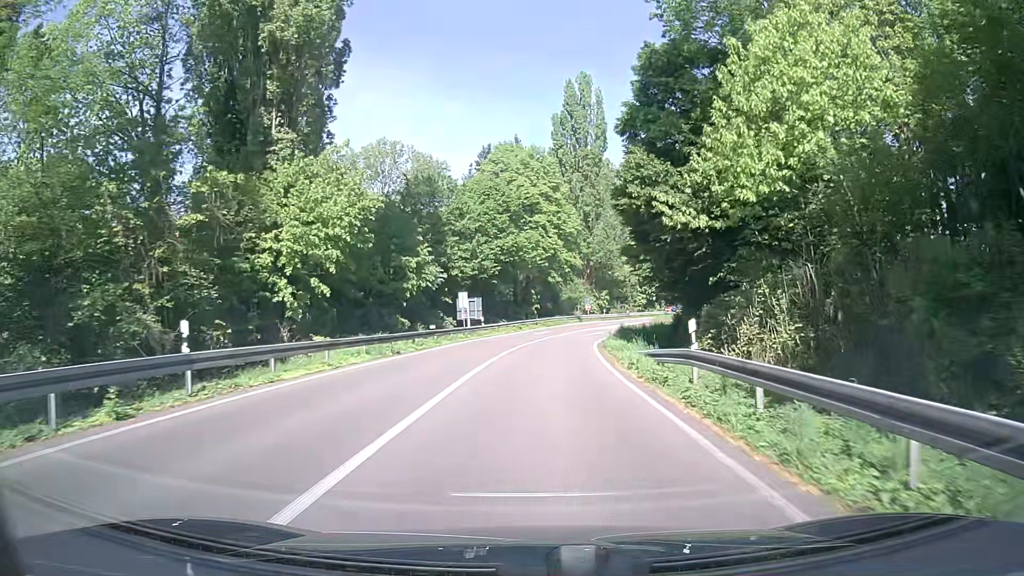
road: trunk_link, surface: asphalt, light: Day
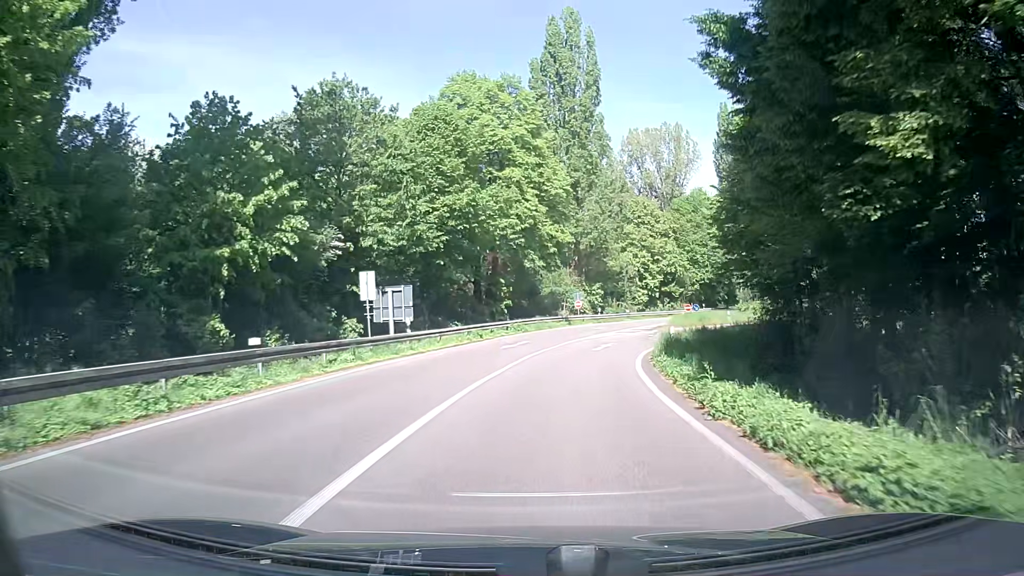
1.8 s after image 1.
(+0.2, +20.8) m; +1°
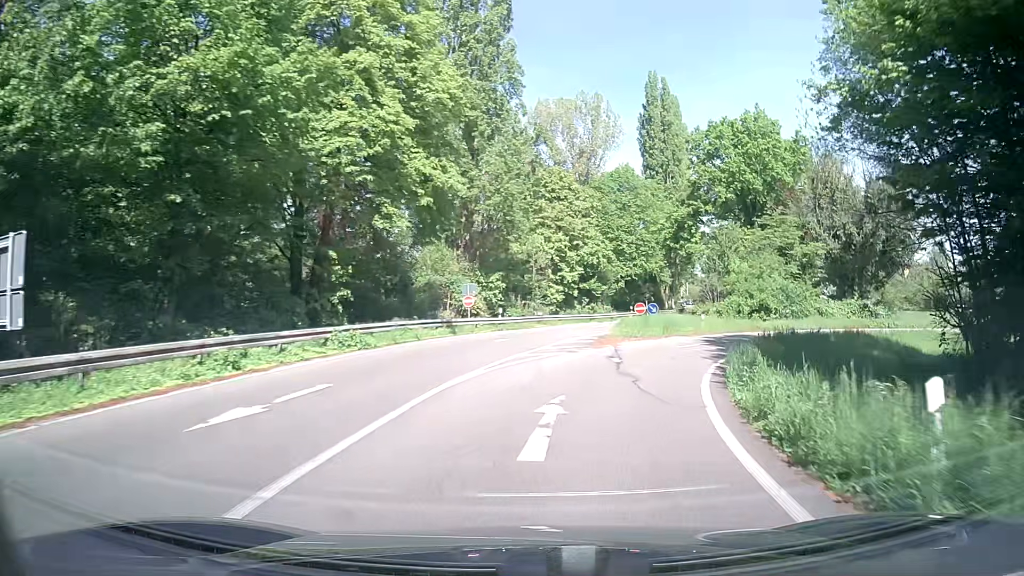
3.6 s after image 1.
(+1.5, +20.2) m; +11°
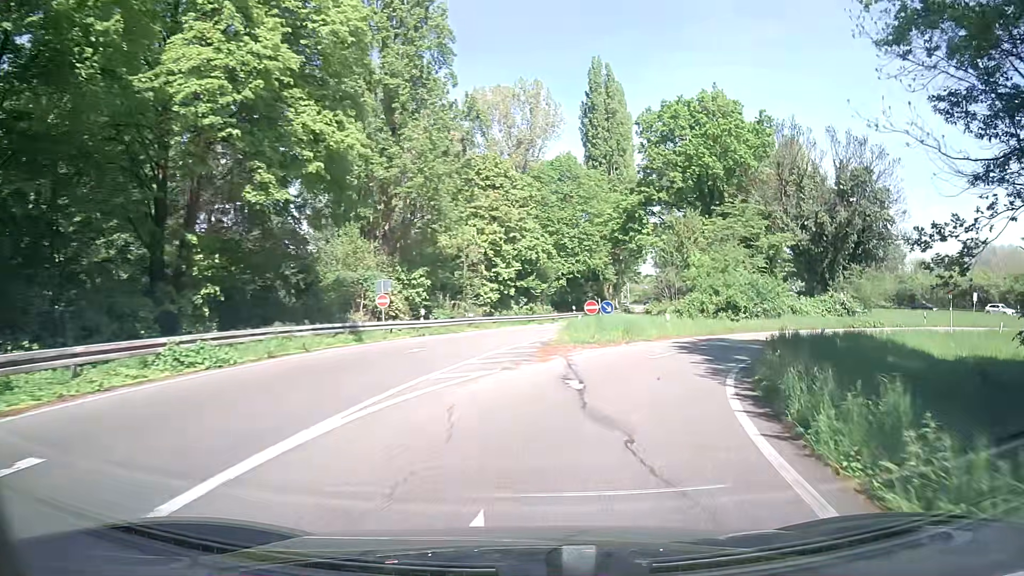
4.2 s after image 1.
(+0.1, +6.6) m; +3°
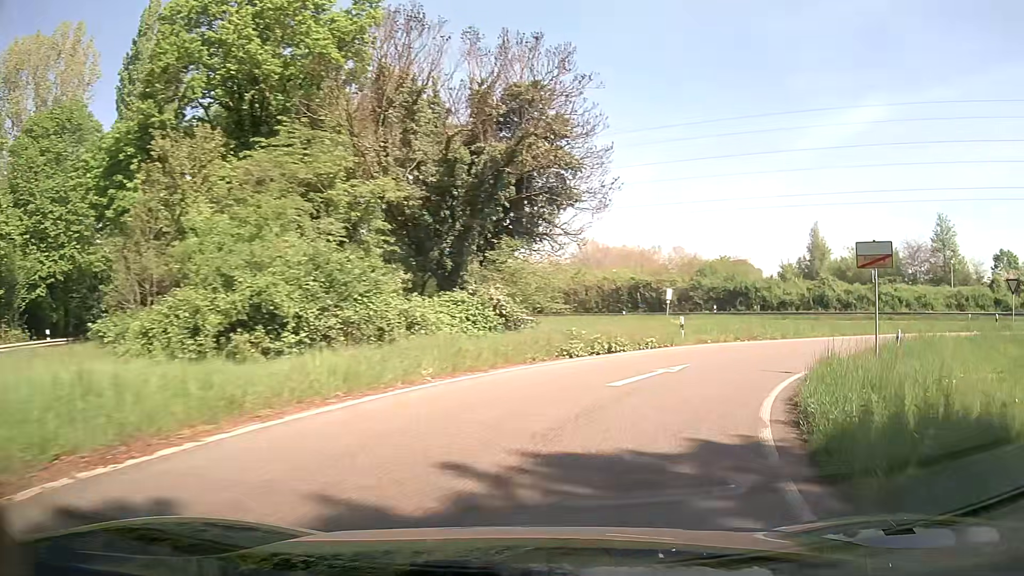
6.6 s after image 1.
(+7.4, +23.8) m; +38°
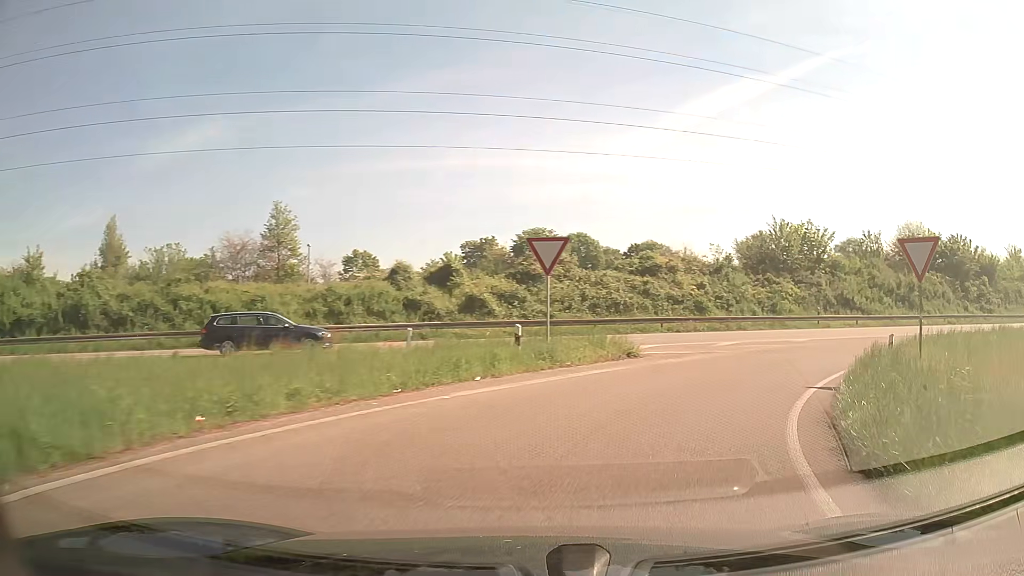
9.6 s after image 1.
(+13.7, +24.9) m; +59°
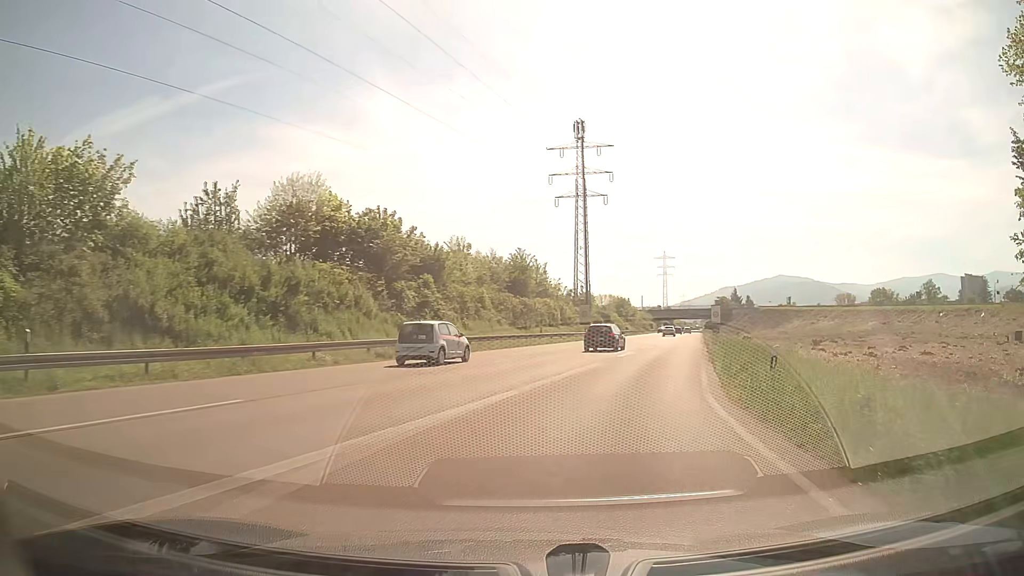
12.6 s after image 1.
(+14.8, +26.1) m; +55°
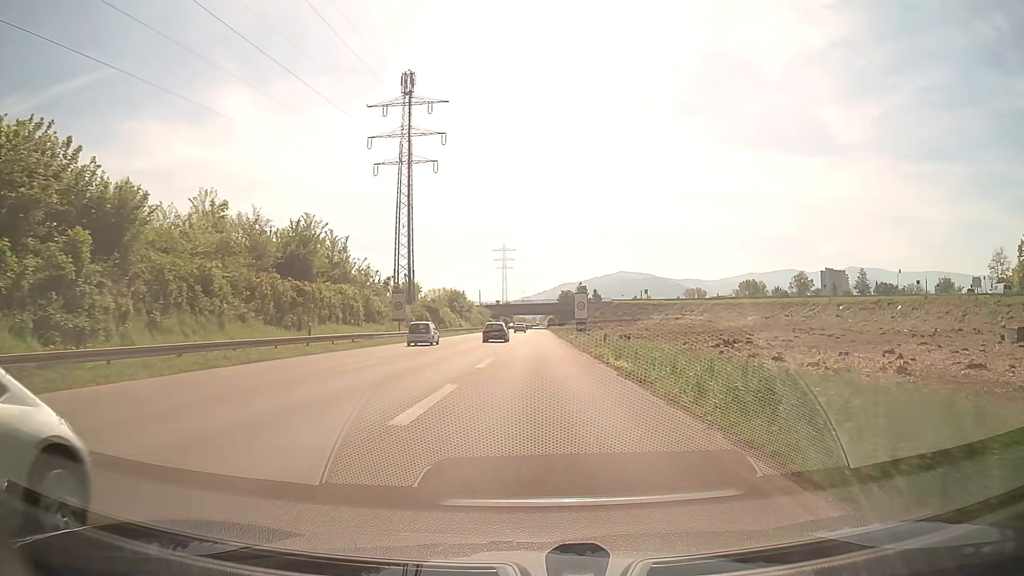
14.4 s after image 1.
(+3.4, +21.6) m; +14°
(0, +10) (0, +20) (0, +30) (+1, +40) (+1, +50) (+1, +60) (+1, +70) (+1, +80) (+1, +90) (+1, +100) m
